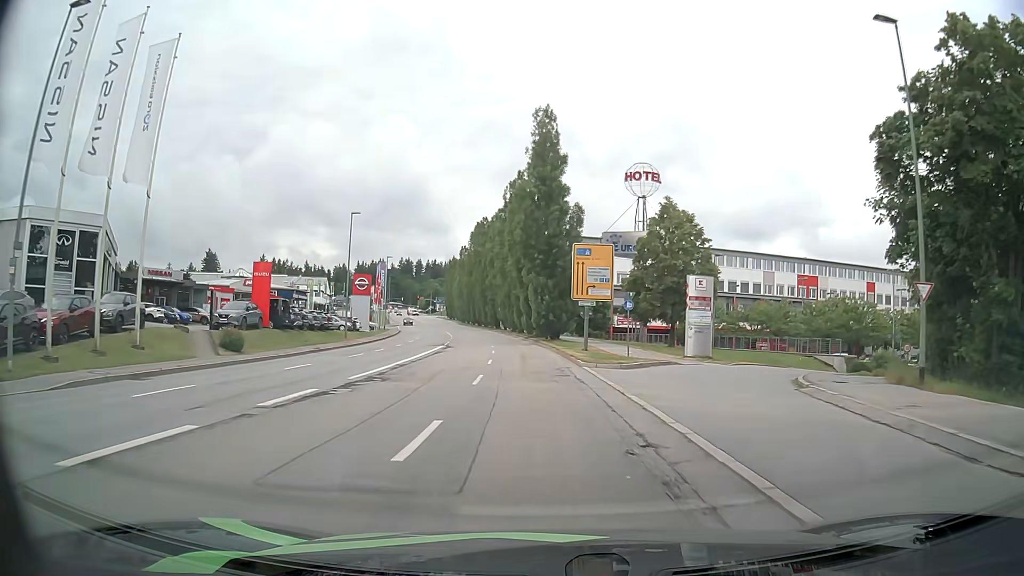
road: tertiary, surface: asphalt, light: Day
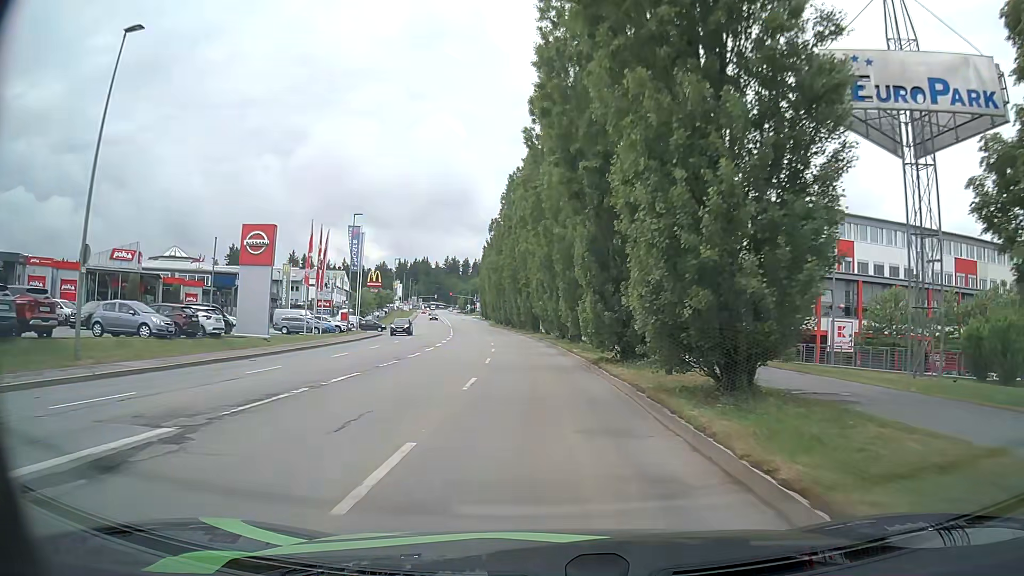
(-1.5, +38.2) m; -4°
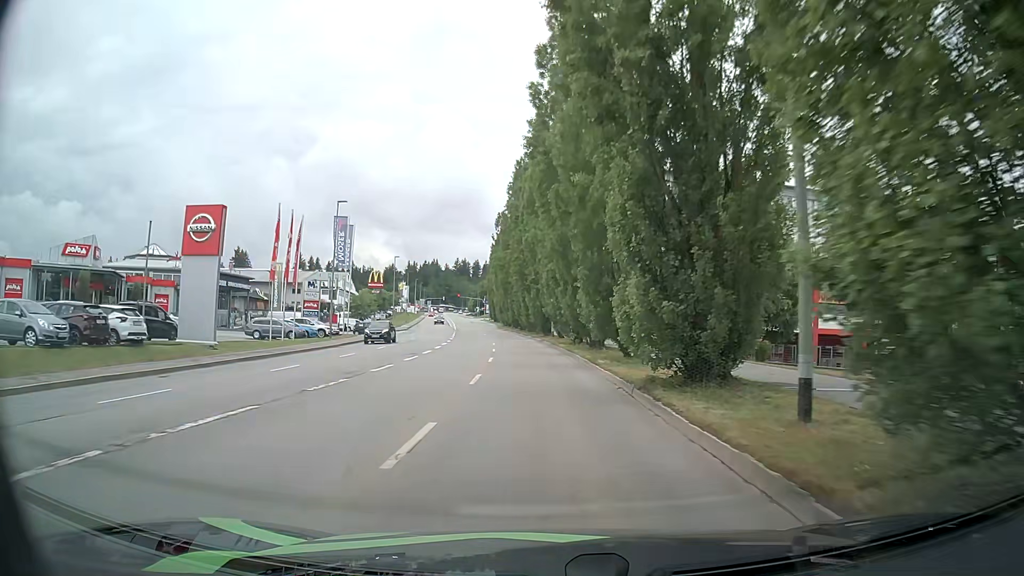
(-0.1, +7.7) m; -1°
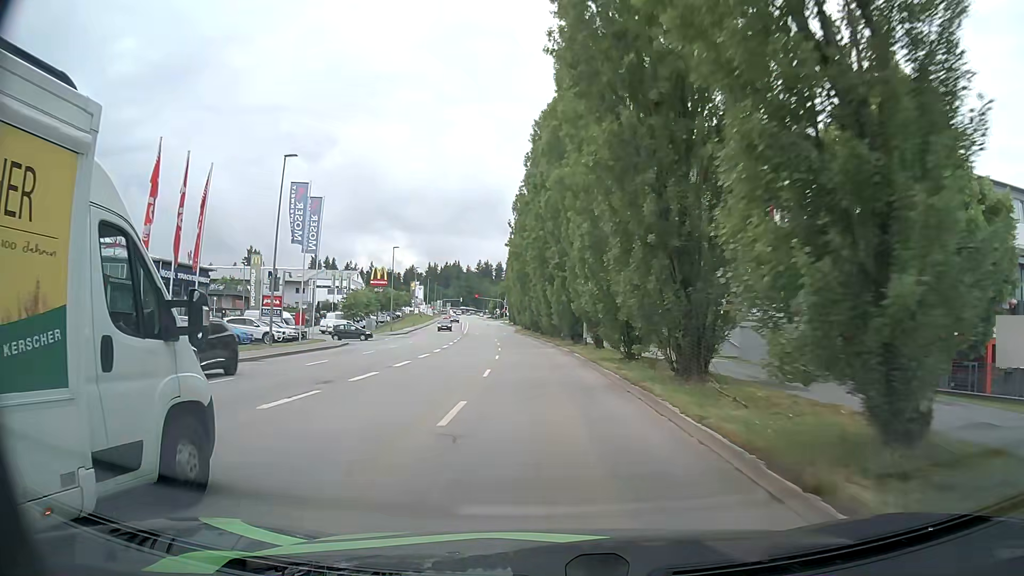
(-0.4, +15.3) m; -3°
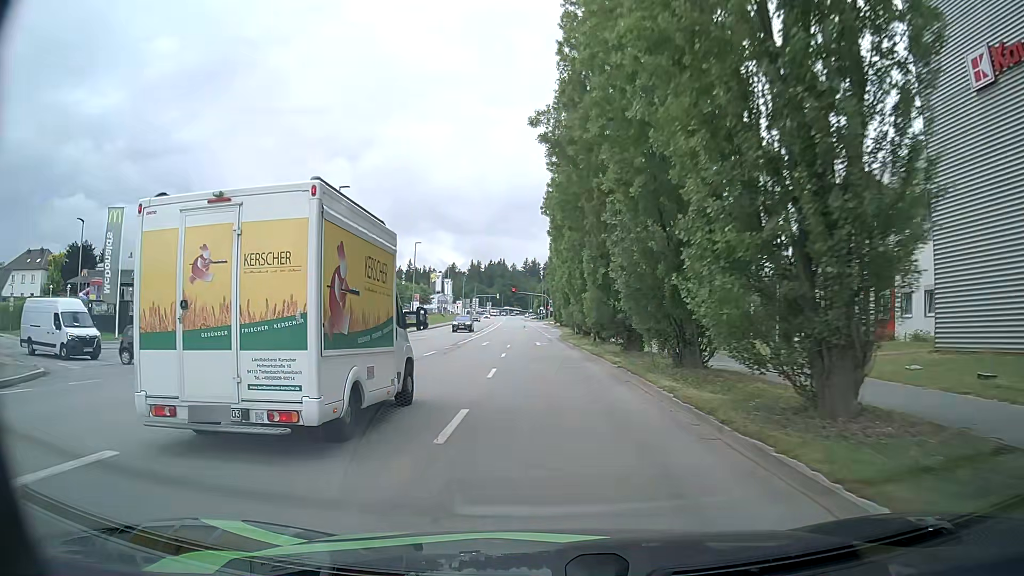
(-1.3, +38.0) m; -5°
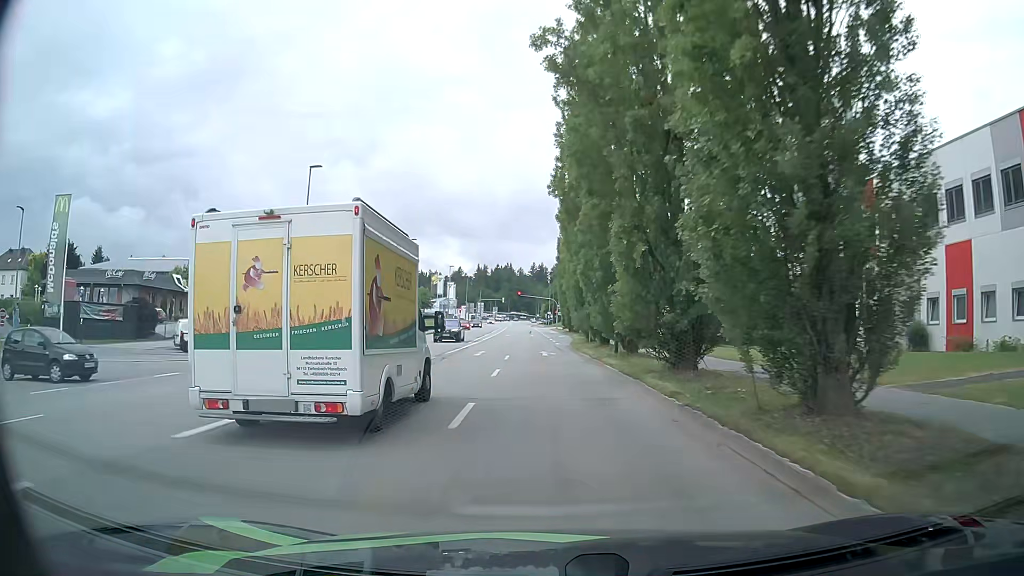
(0.0, +7.6) m; -1°
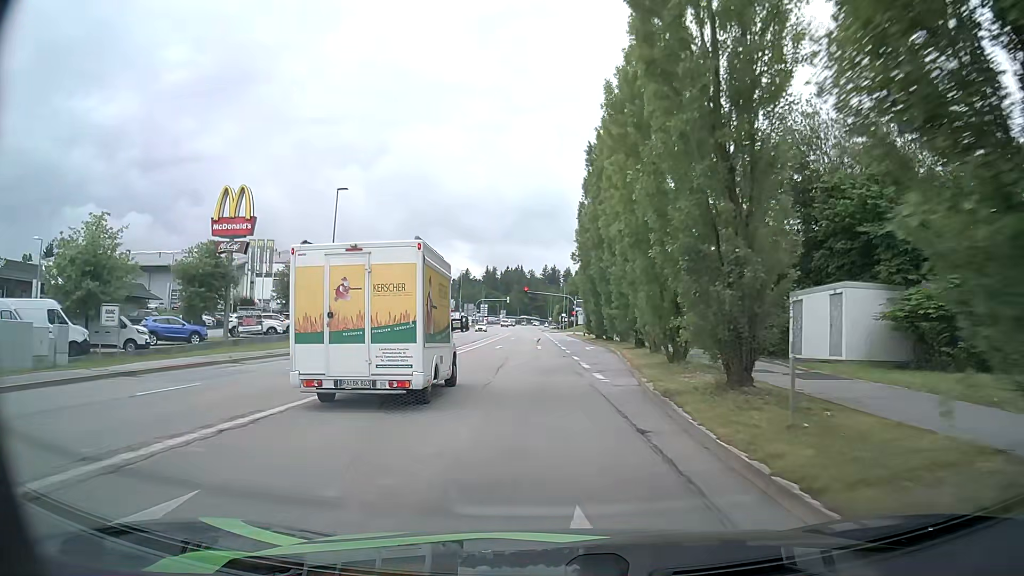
(0.0, +29.9) m; -1°
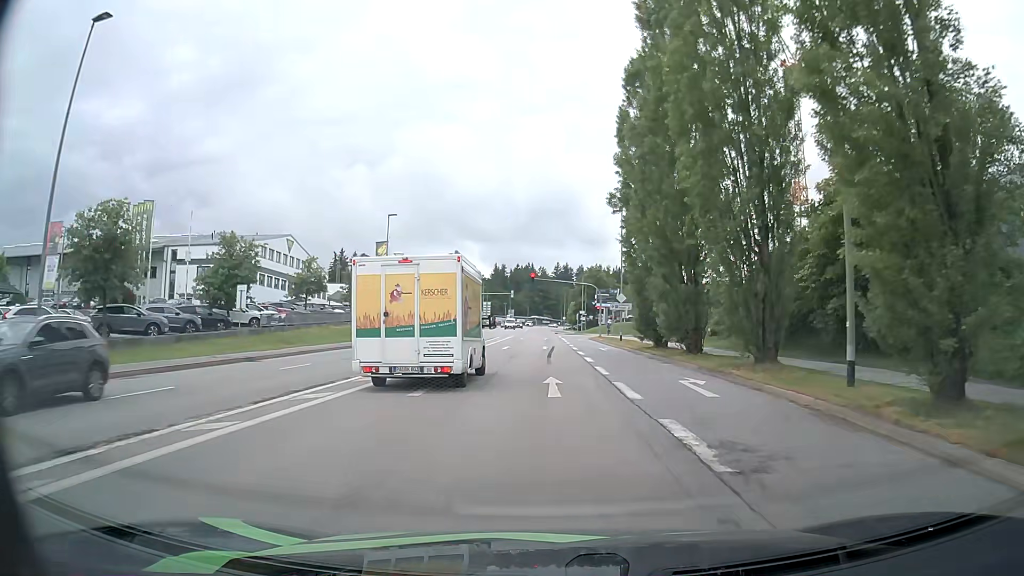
(0.0, +28.4) m; -1°
(0, +10) (0, +20) (0, +30) (0, +40) (+1, +50) (+1, +60) (+1, +70) (+1, +80) (+1, +90) (+1, +100) m
